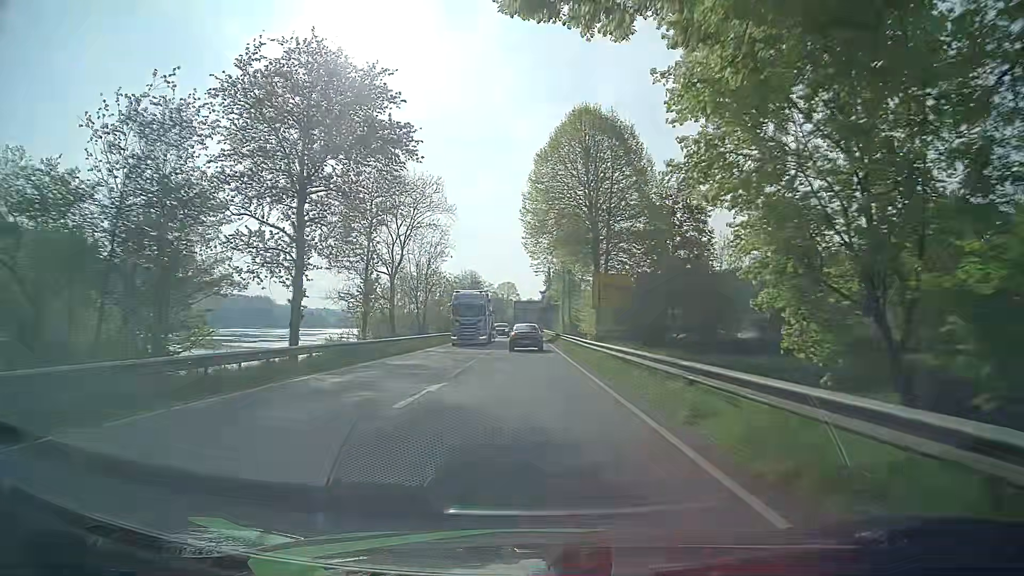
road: primary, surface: asphalt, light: Day
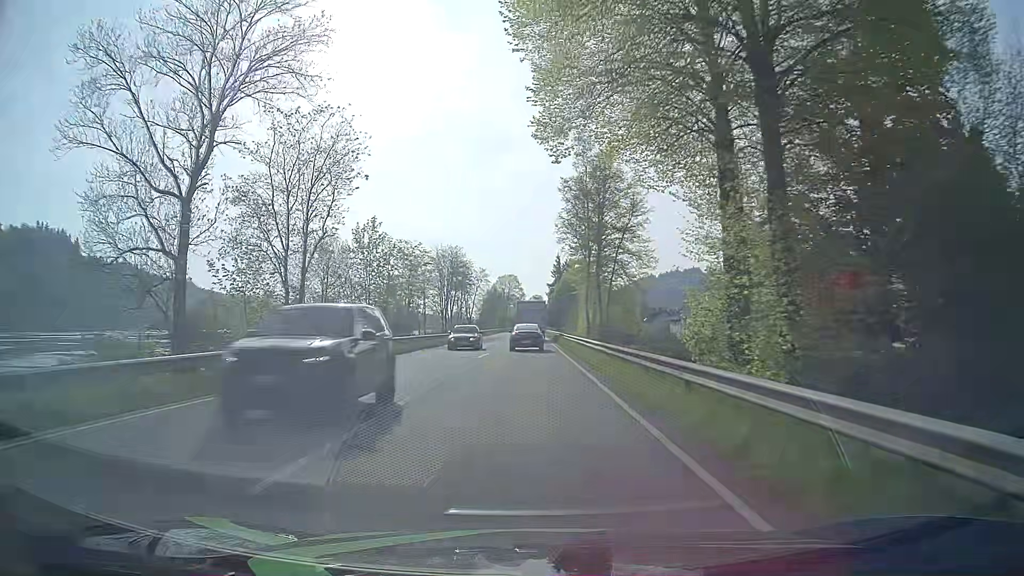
(+0.1, +36.4) m; 0°
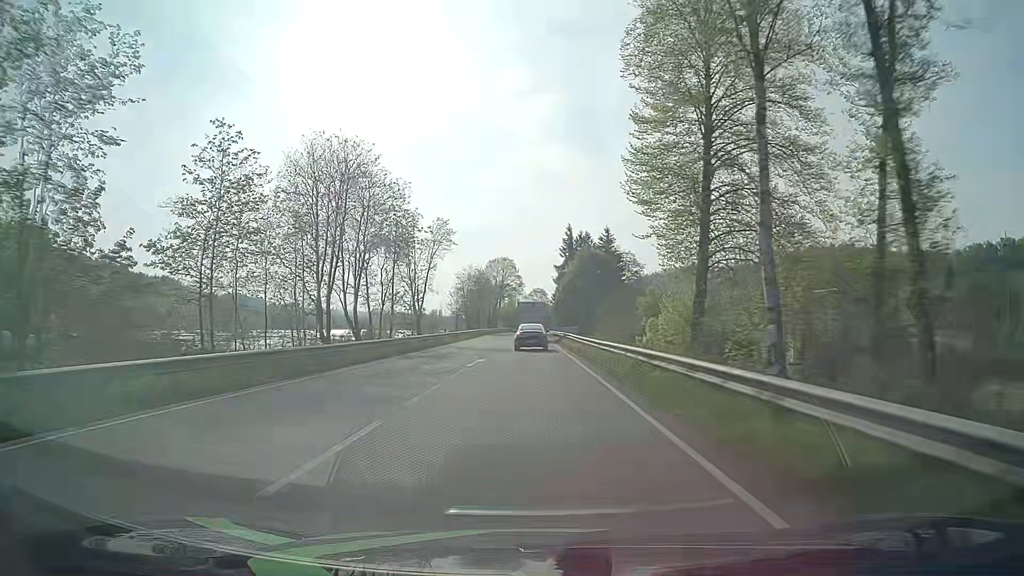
(0.0, +48.4) m; 0°
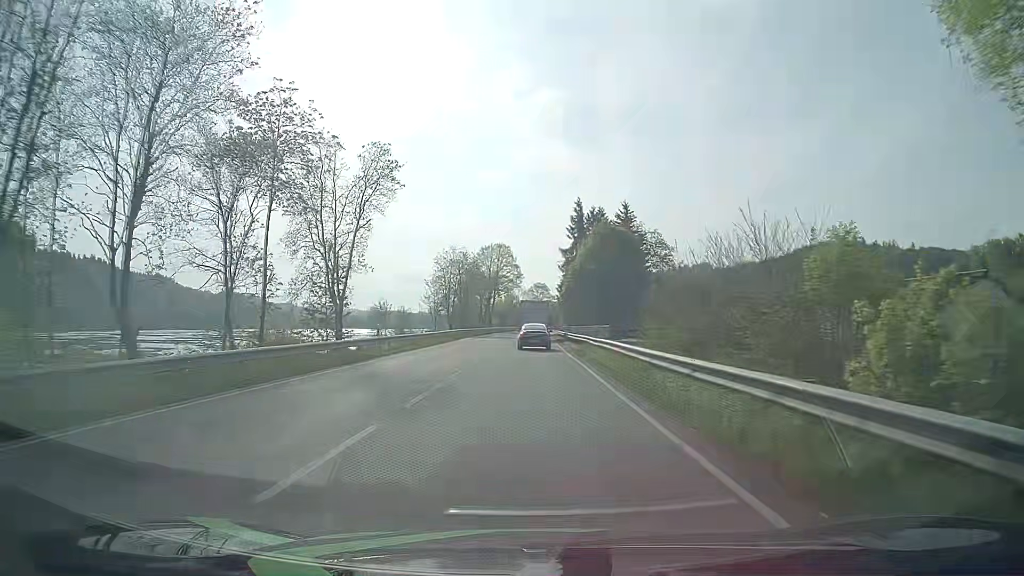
(-0.1, +24.1) m; 0°
(0, +10) (0, +20) (0, +30) (0, +40) (0, +50) (0, +60) (0, +70) (0, +80) (0, +90) (0, +100) m
